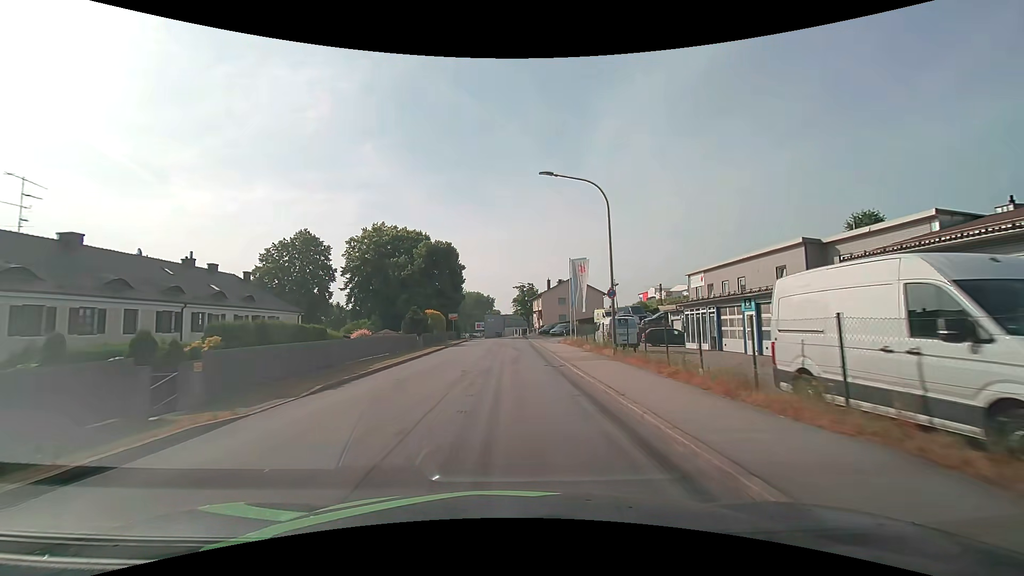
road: unclassified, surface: asphalt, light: Day
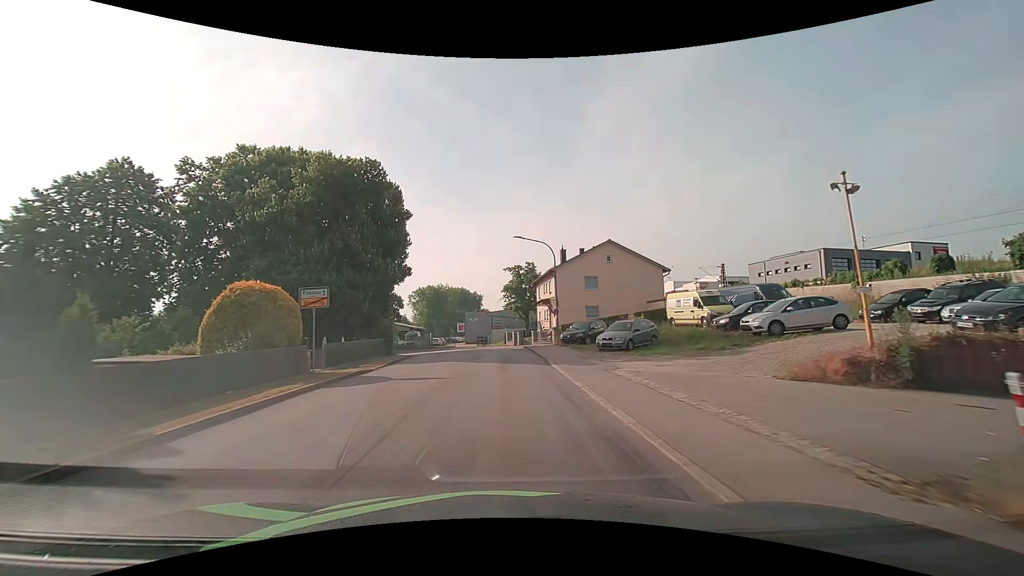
(+0.3, +35.8) m; +1°
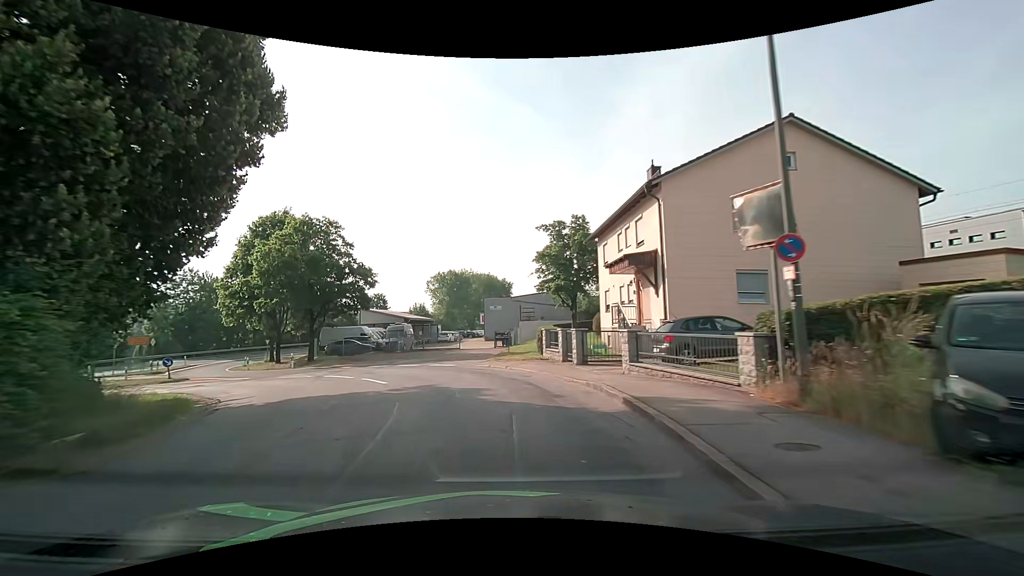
(-0.2, +26.0) m; -3°
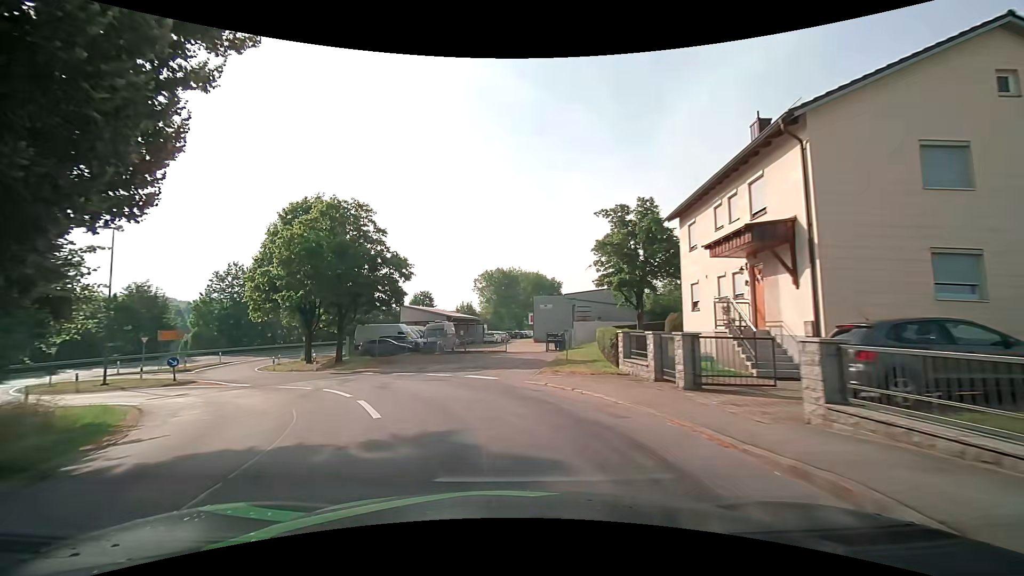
(-0.3, +5.9) m; -5°
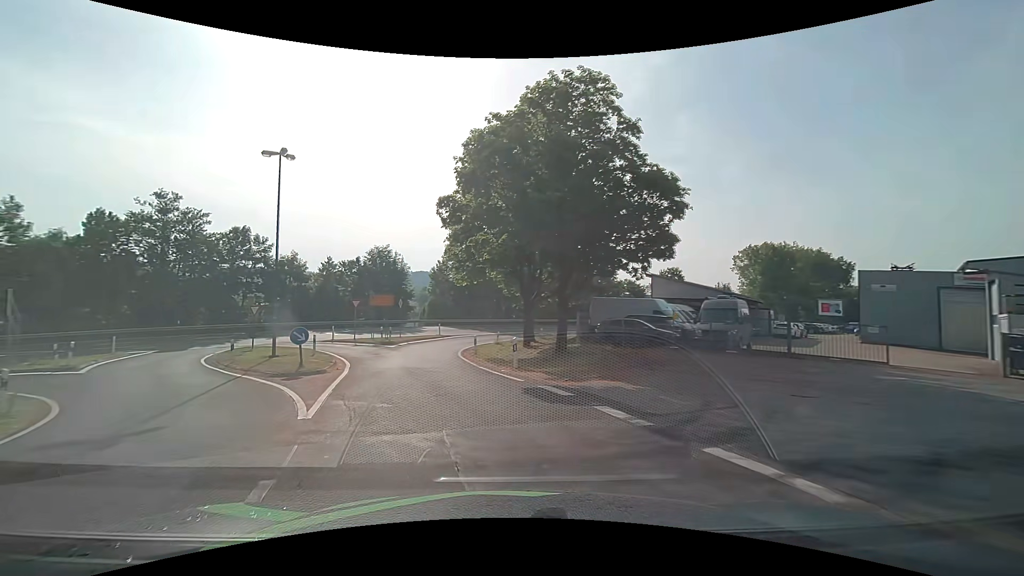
(-3.8, +15.8) m; -26°
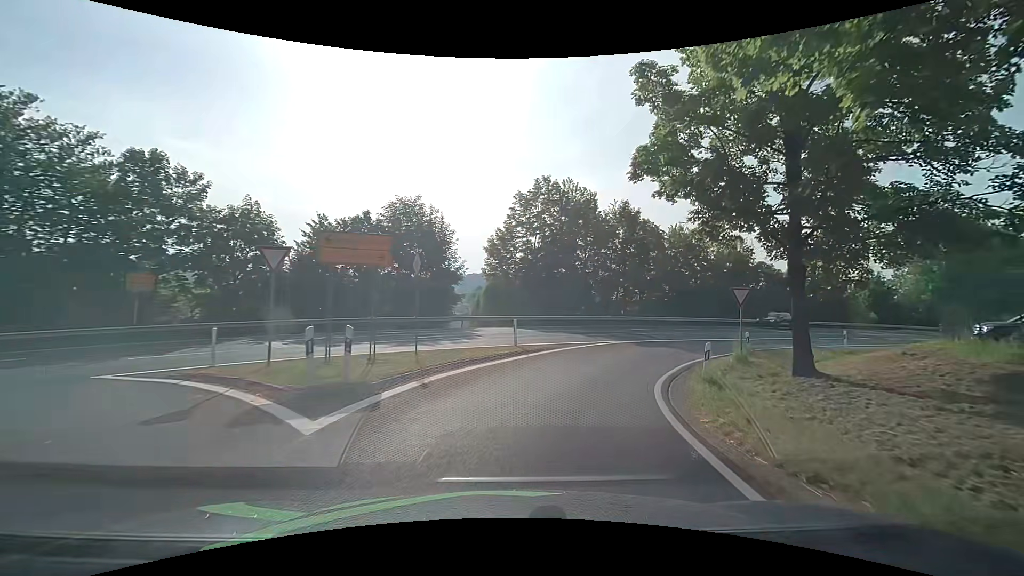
(-5.1, +26.7) m; -9°
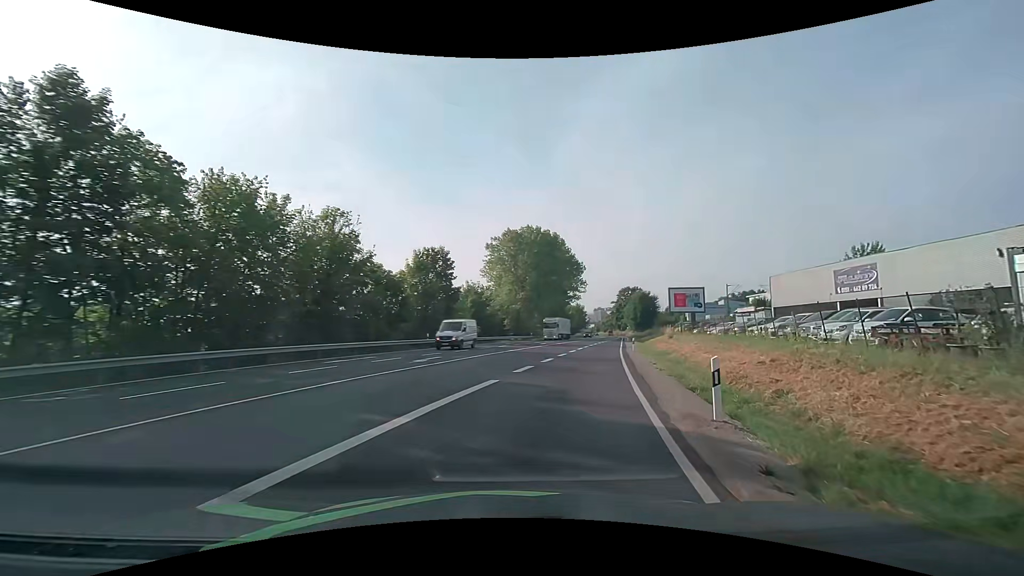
(+10.1, +26.0) m; +44°
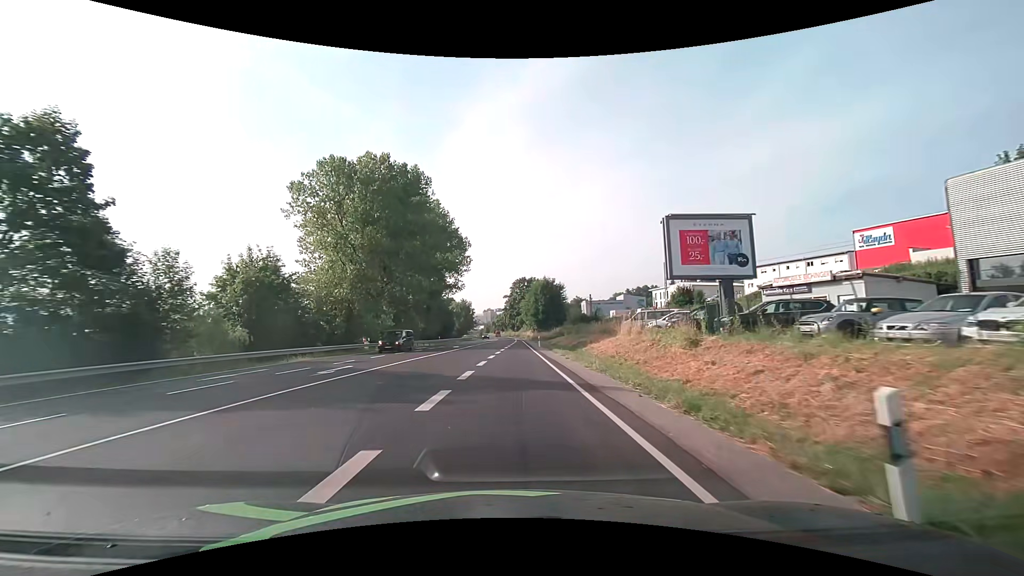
(+7.0, +38.0) m; +14°
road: primary
